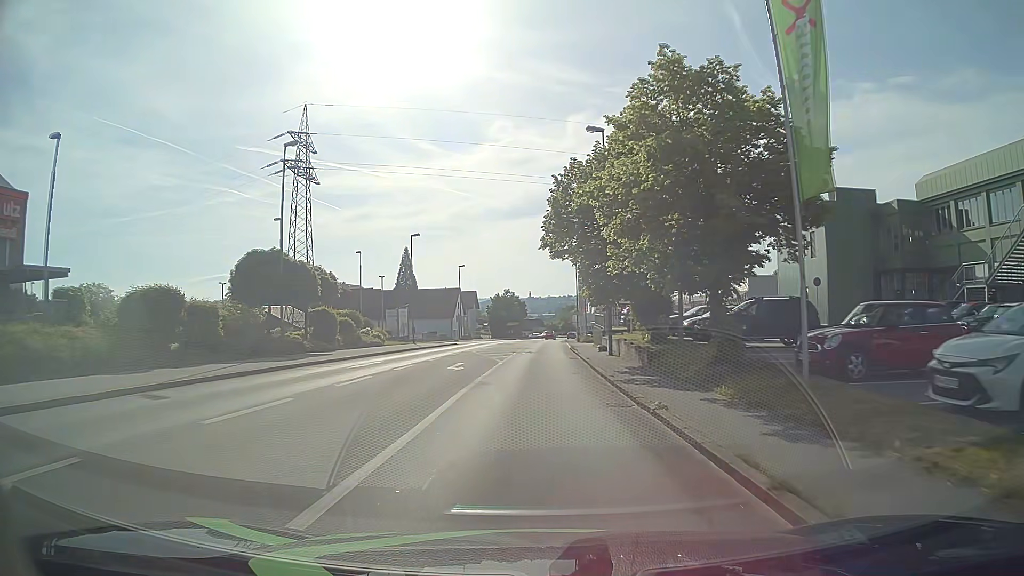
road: tertiary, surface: asphalt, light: Day
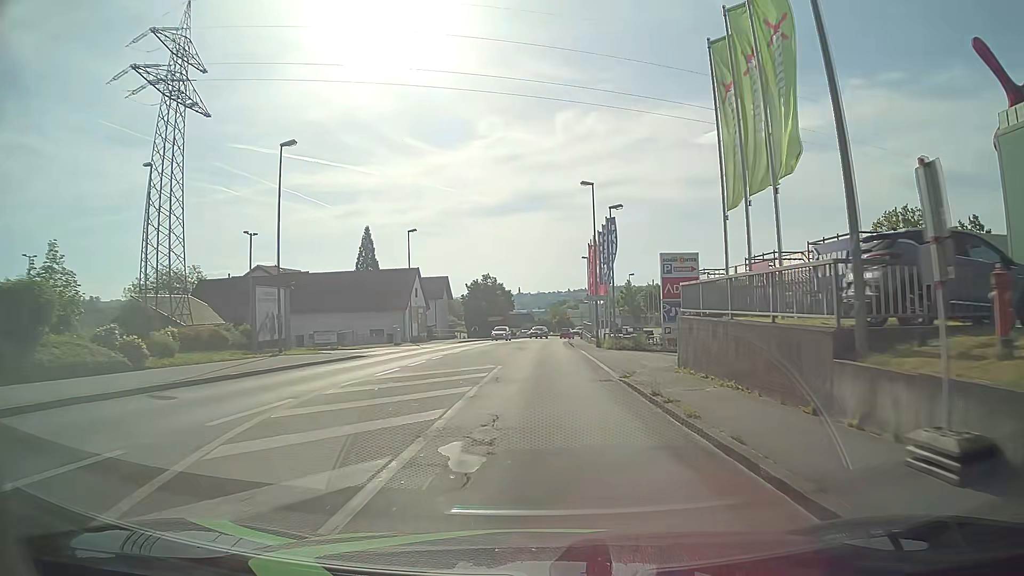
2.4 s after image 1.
(-0.1, +30.7) m; +1°
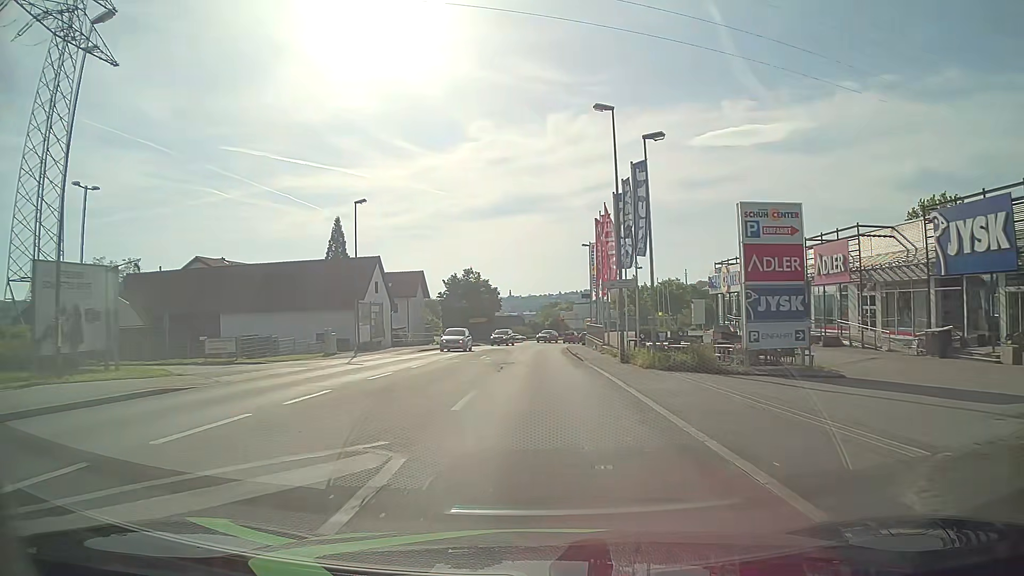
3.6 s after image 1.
(0.0, +15.3) m; 0°
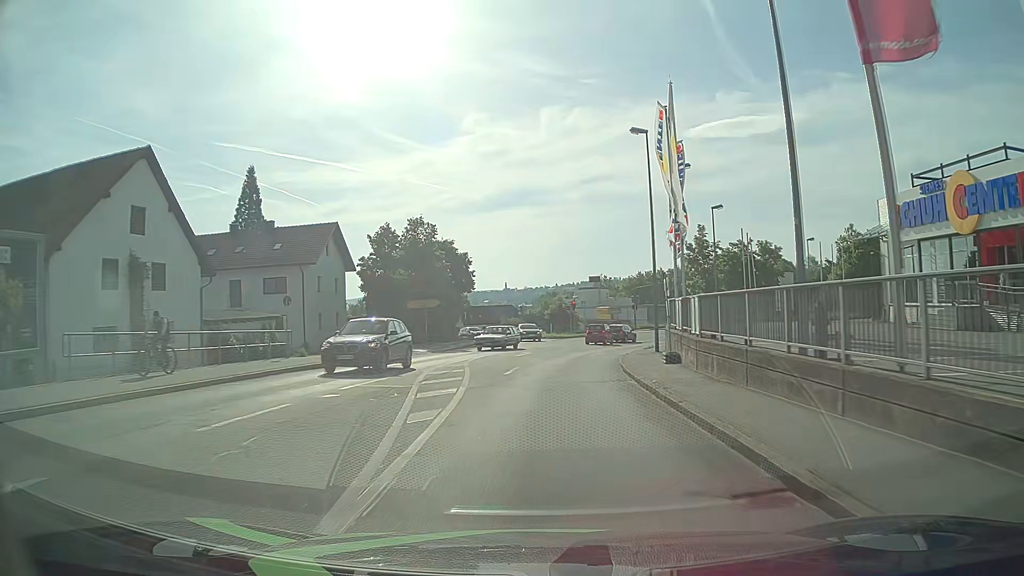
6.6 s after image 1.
(+0.2, +38.4) m; 0°
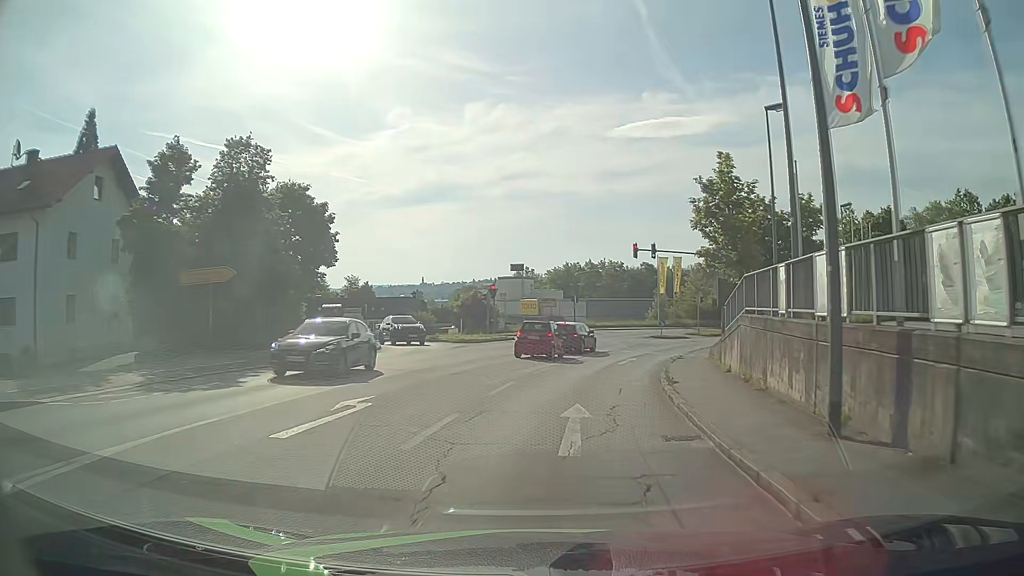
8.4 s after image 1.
(+1.0, +22.9) m; +7°
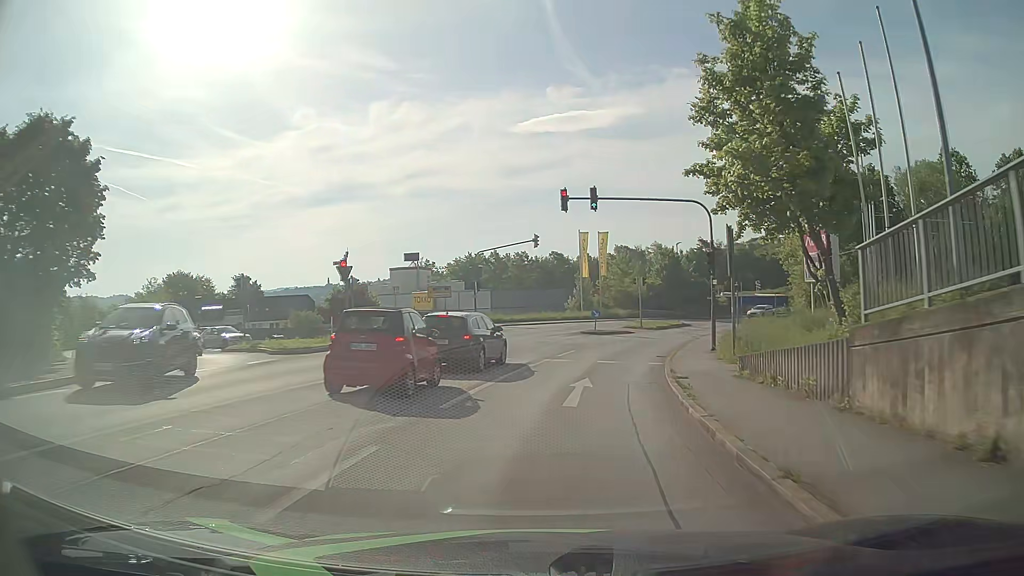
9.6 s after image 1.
(+1.2, +15.3) m; +8°
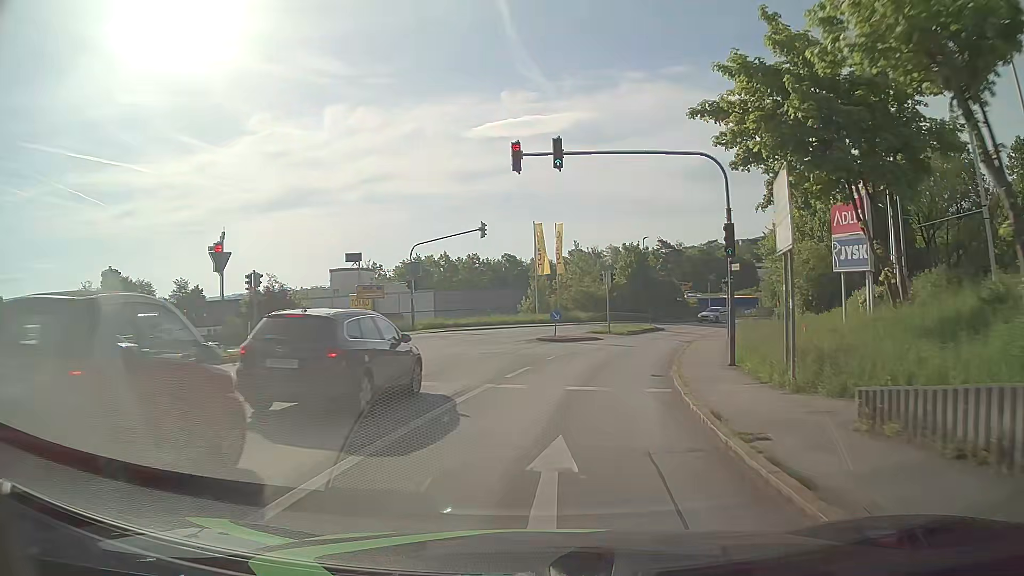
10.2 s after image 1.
(+0.2, +7.7) m; +4°
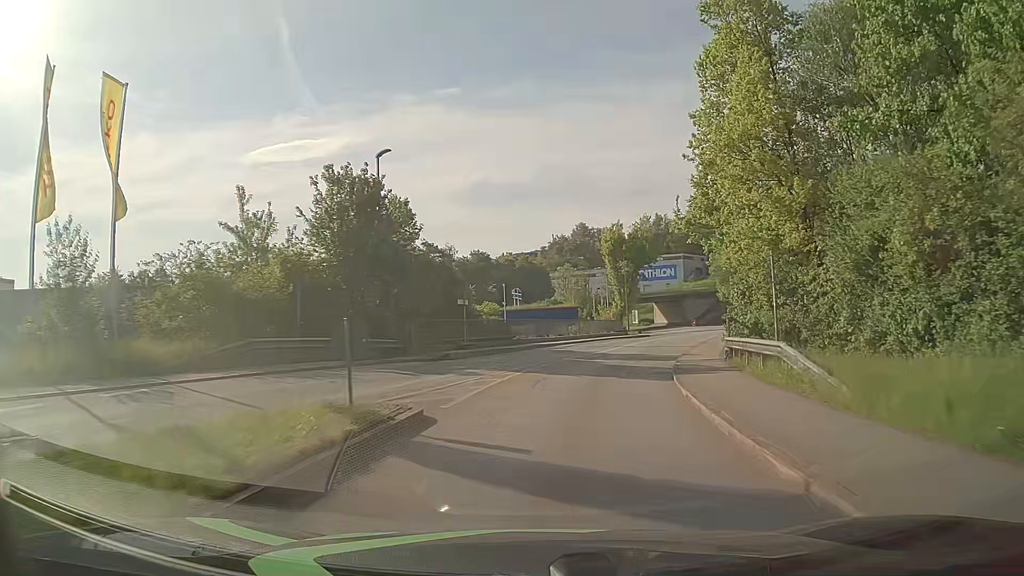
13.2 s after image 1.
(+6.8, +37.2) m; +20°
